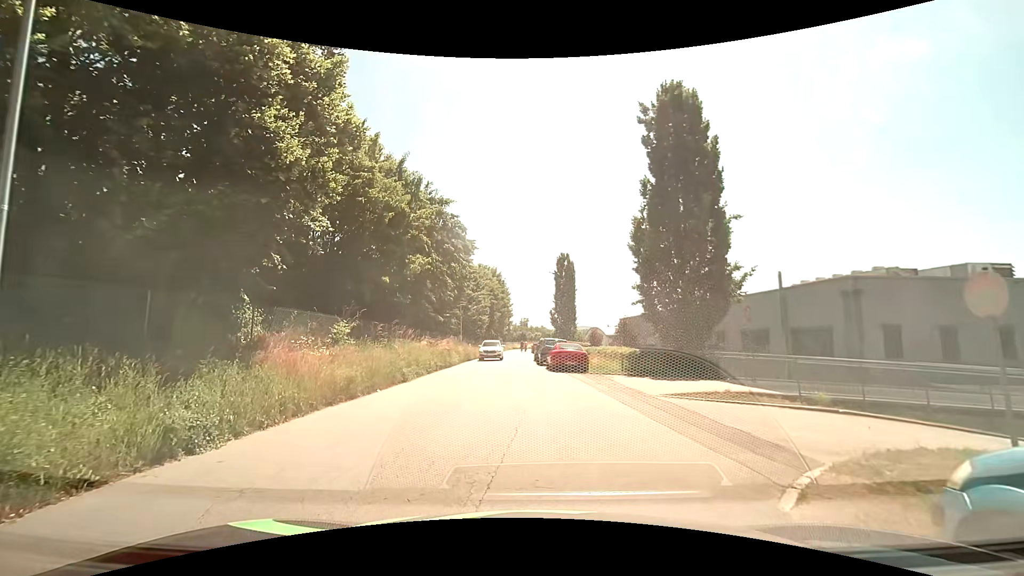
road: tertiary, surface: asphalt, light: Day
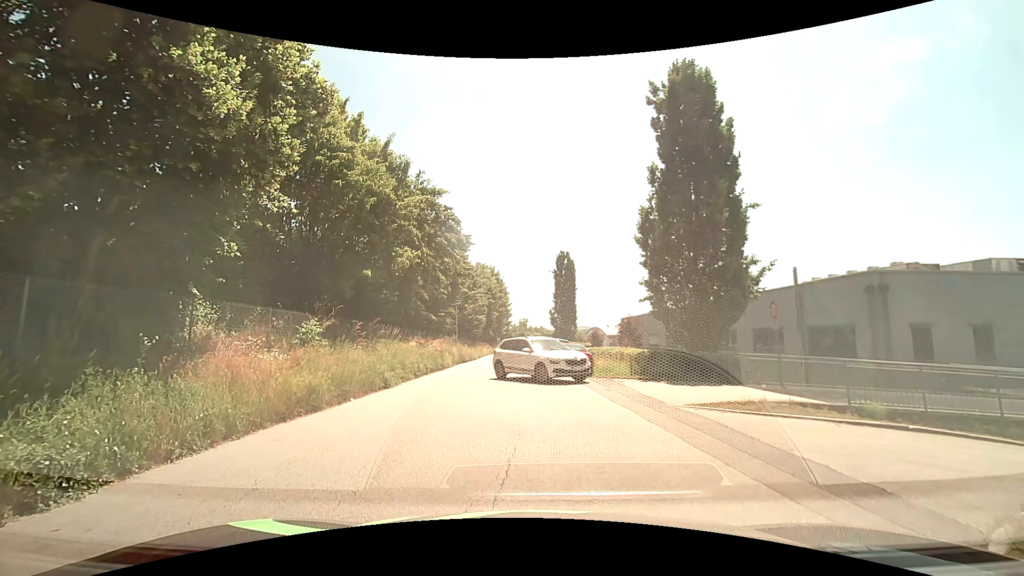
(0.0, +2.0) m; -2°
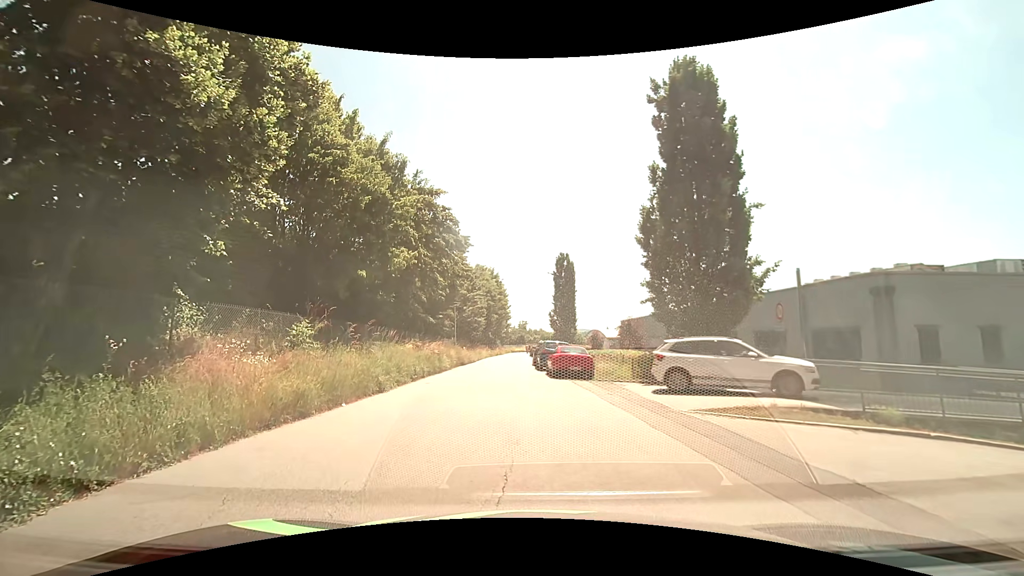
(0.0, +0.5) m; 0°
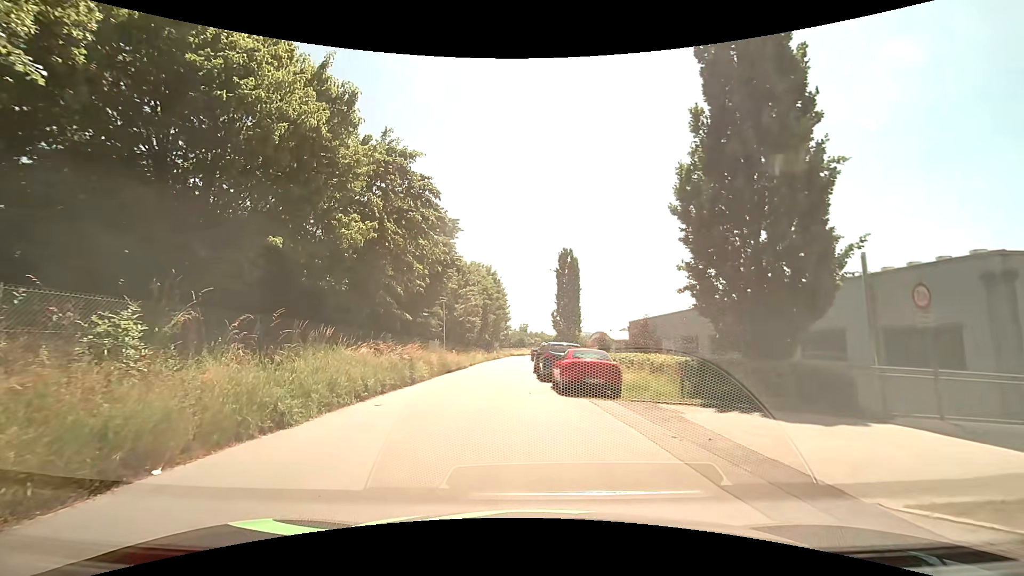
(+0.3, +6.3) m; +2°
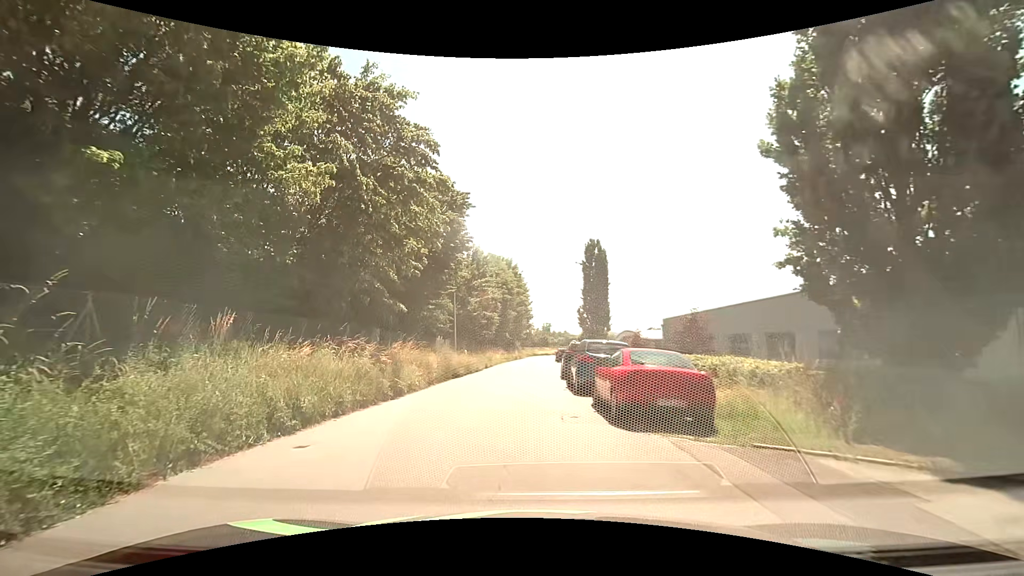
(-0.1, +5.7) m; -2°
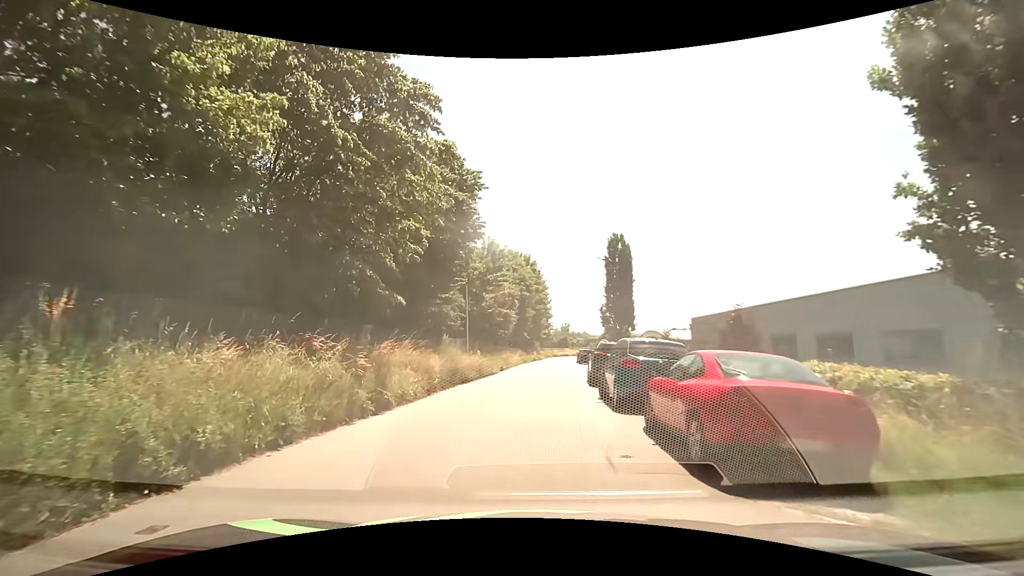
(-0.1, +3.4) m; -3°
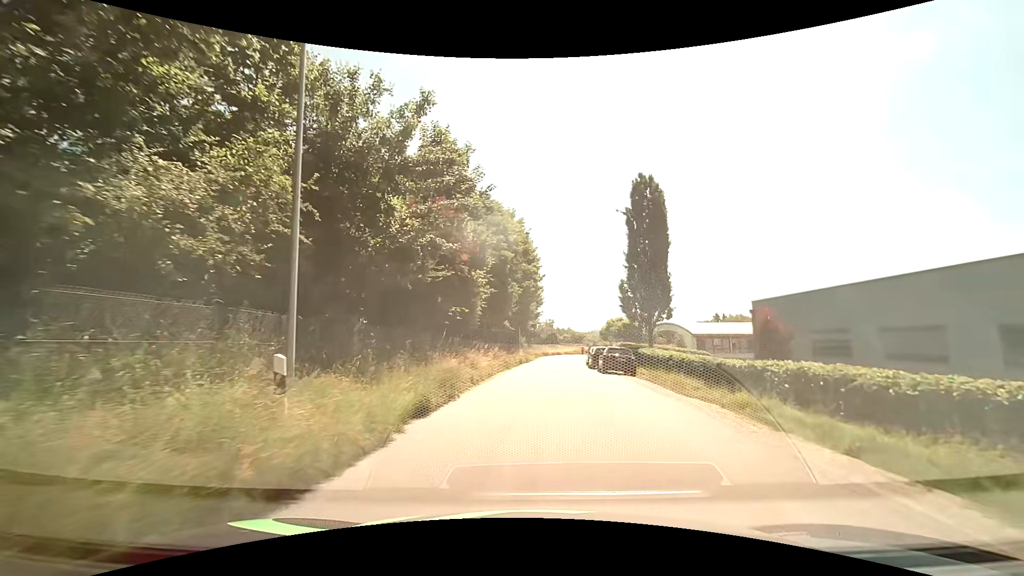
(-0.1, +21.3) m; +2°
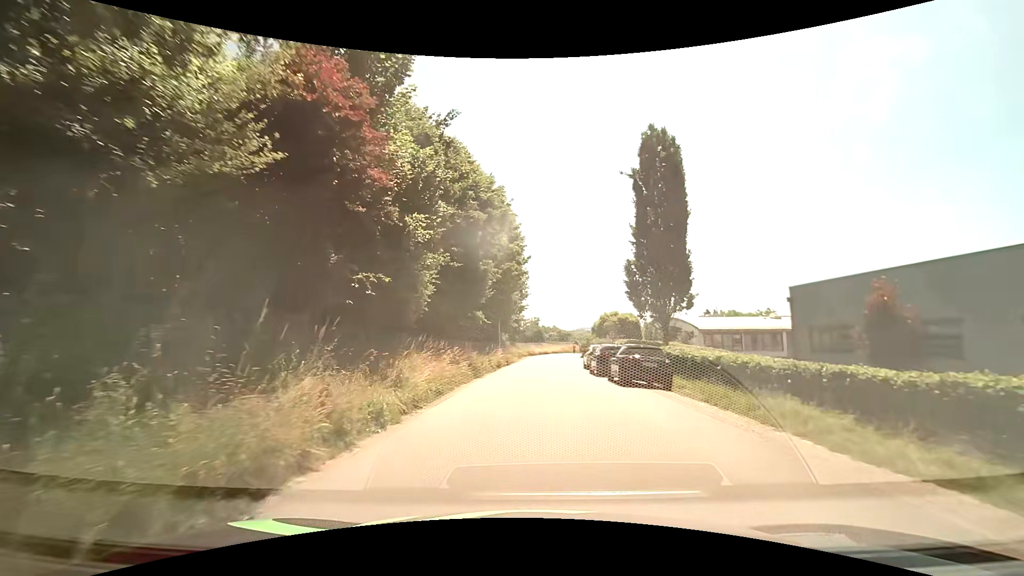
(+0.2, +9.2) m; +2°
(0, +10) (0, +20) (+1, +30) (+2, +40) (+3, +50) (+4, +60) (+5, +70) (+6, +80) (+8, +90) (+9, +99) m
